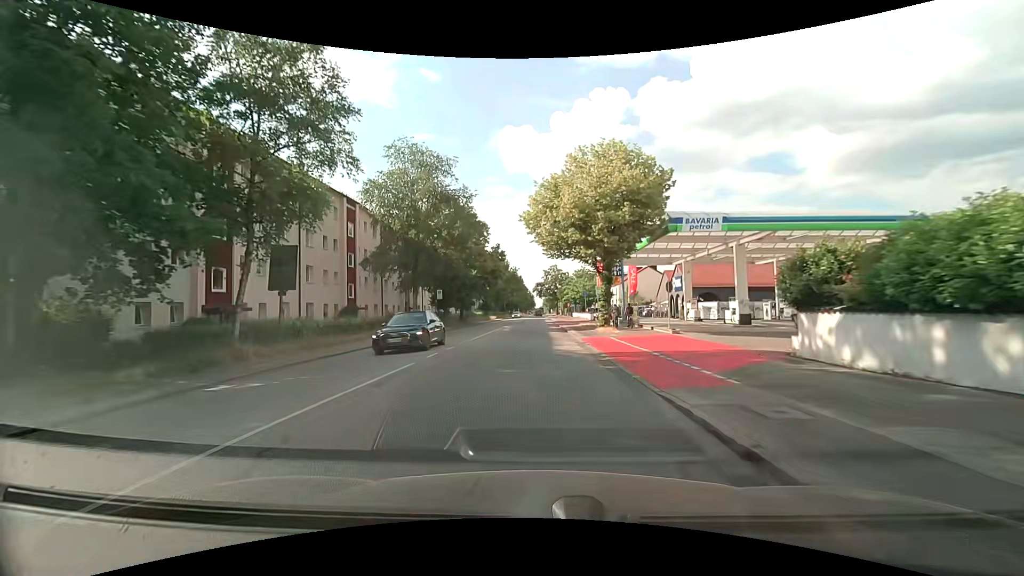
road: secondary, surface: asphalt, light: Day
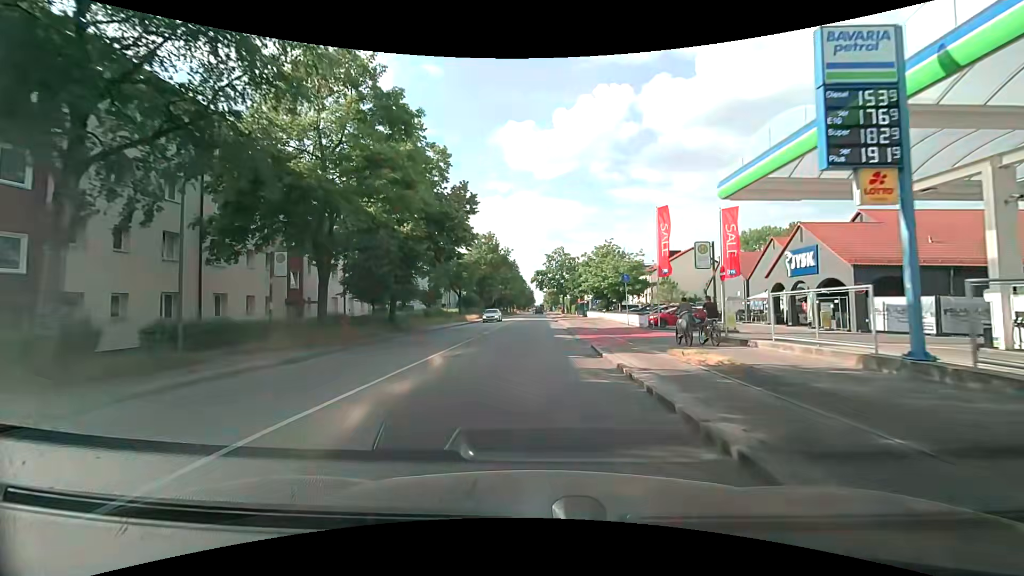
(+0.2, +29.7) m; 0°
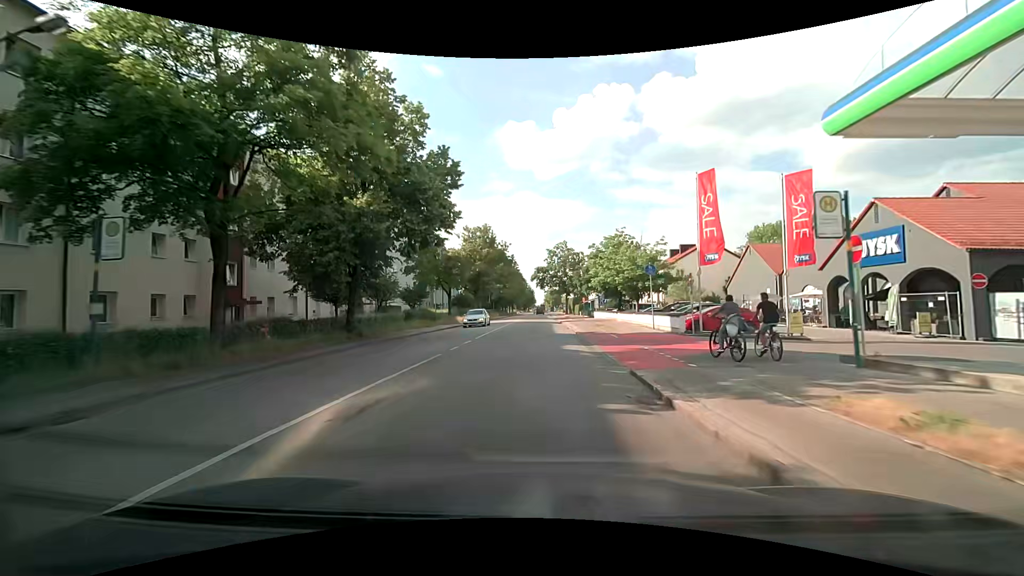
(0.0, +7.4) m; +1°
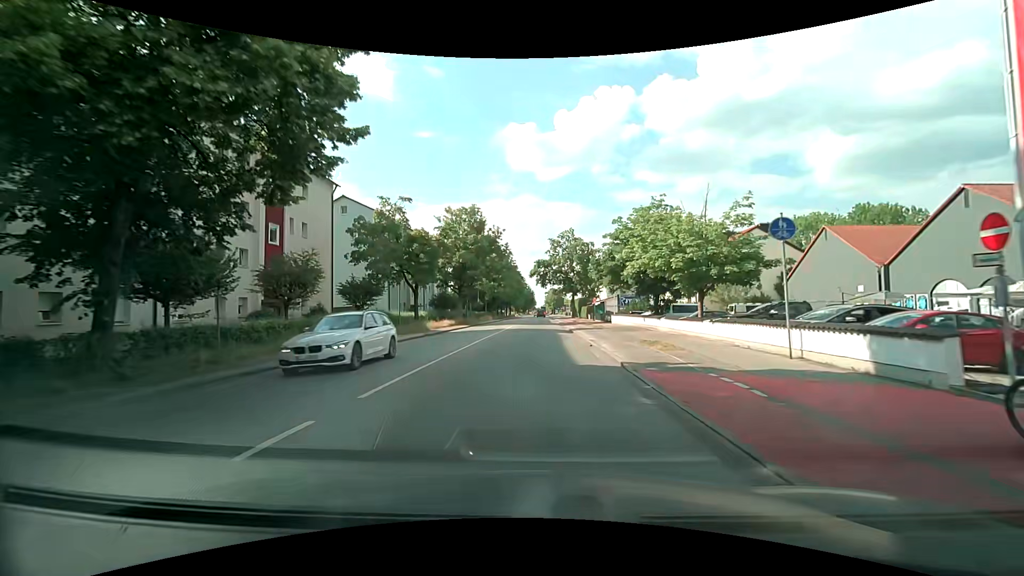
(-0.2, +14.6) m; 0°
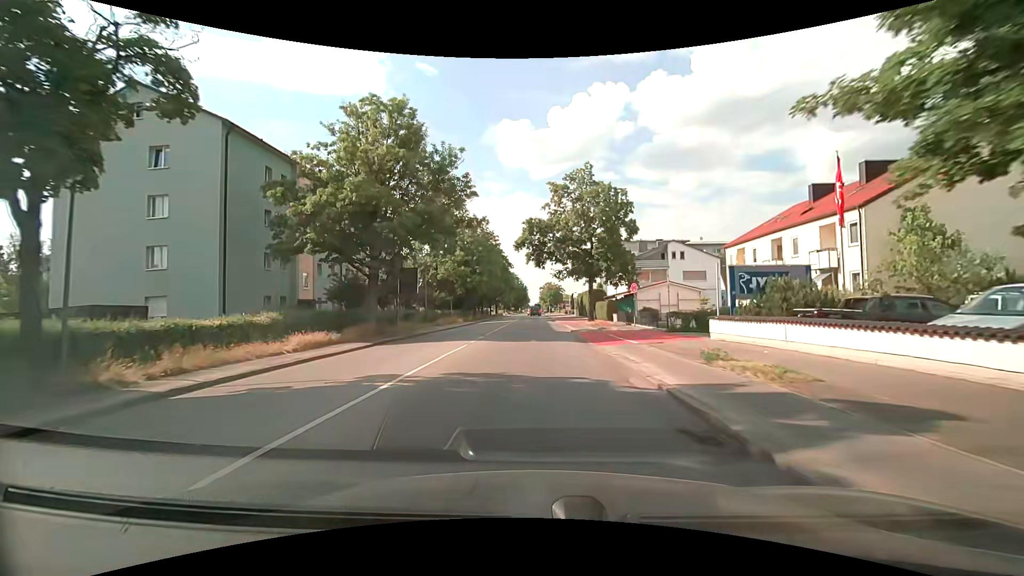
(-0.1, +28.6) m; 0°
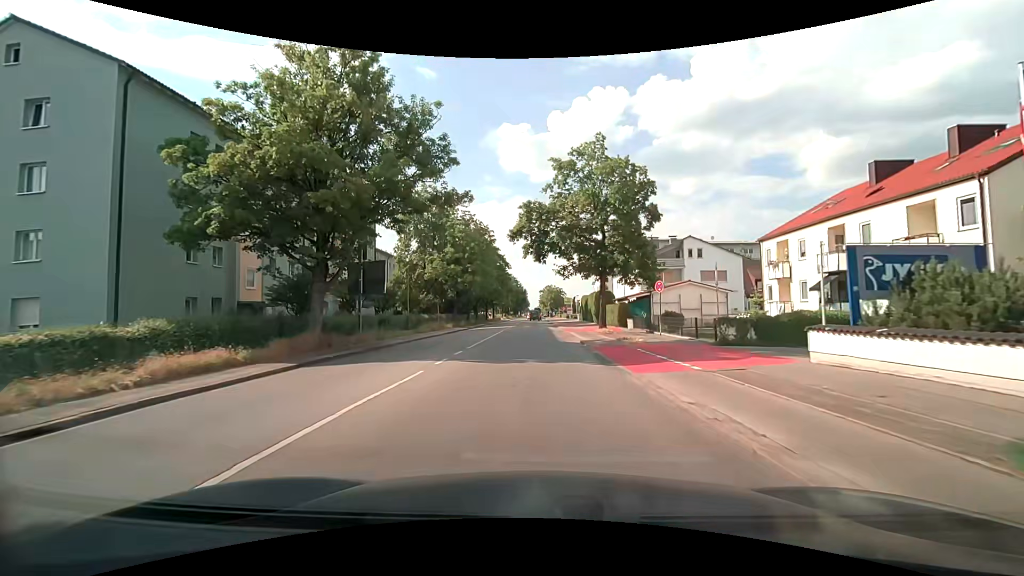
(0.0, +7.1) m; 0°
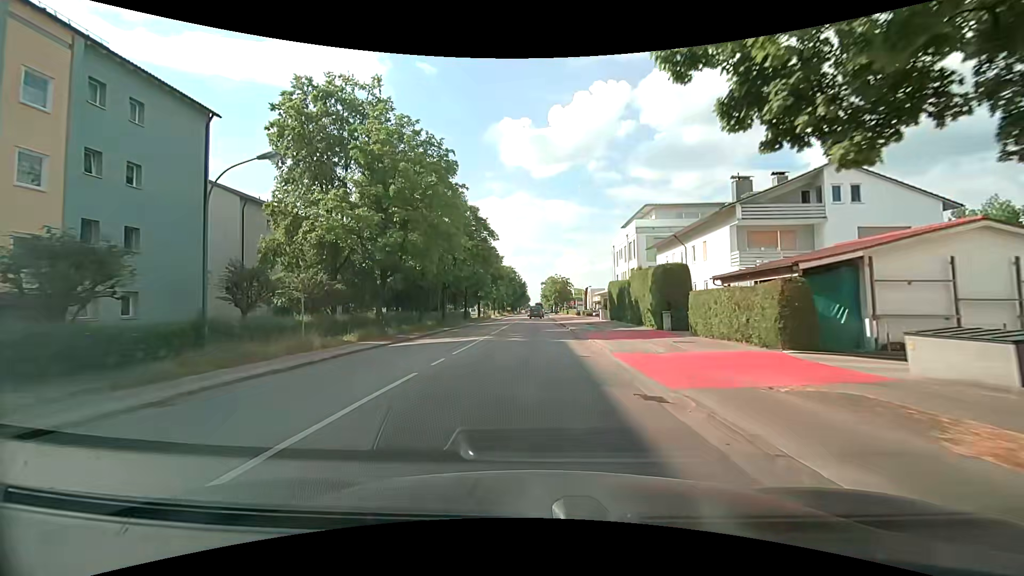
(+0.1, +27.7) m; 0°
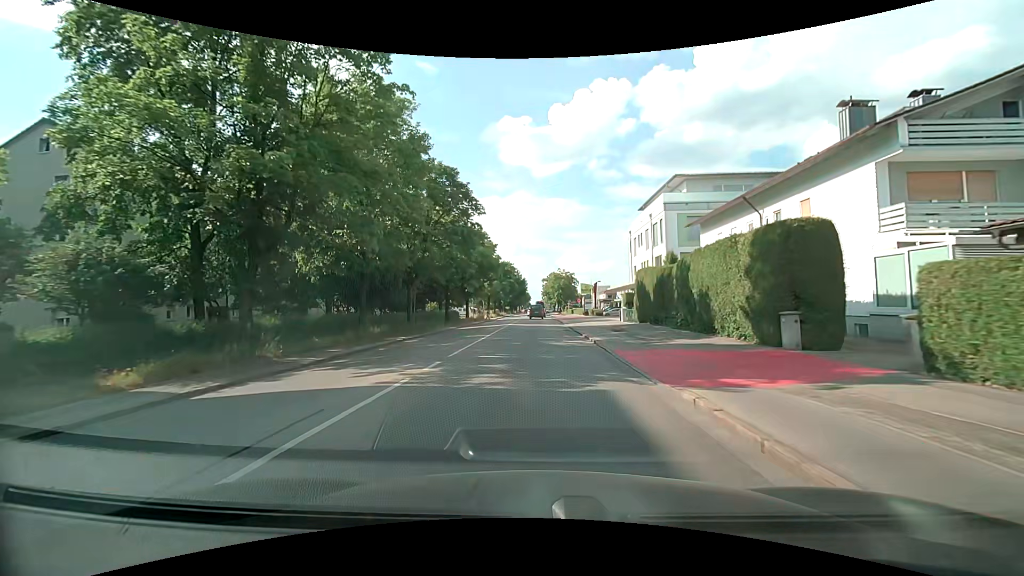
(+0.1, +13.3) m; 0°
(0, +10) (0, +20) (0, +30) (0, +40) (0, +50) (0, +60) (0, +70) (0, +80) (-1, +90) (-1, +100) m
